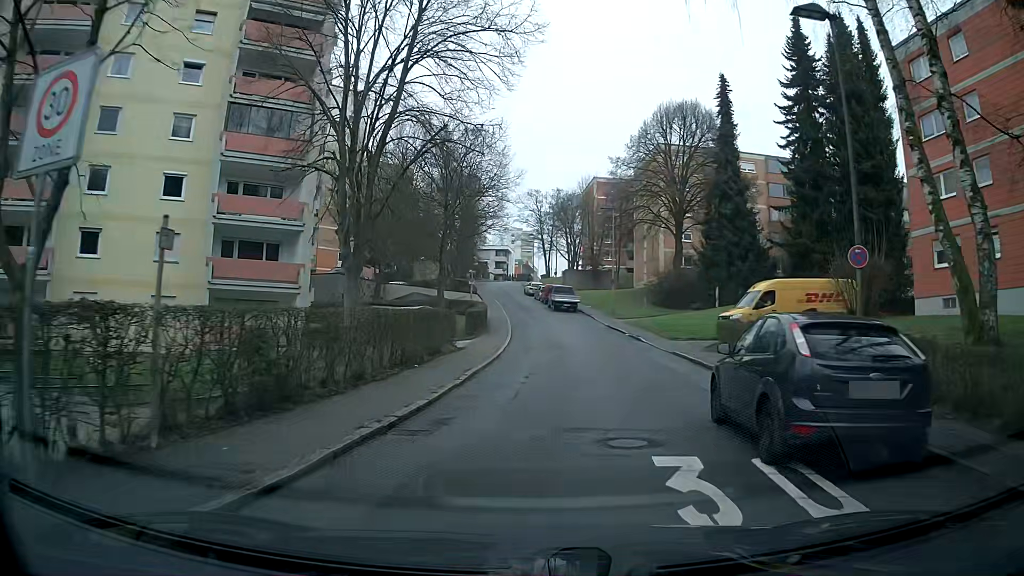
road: residential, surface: asphalt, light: Day
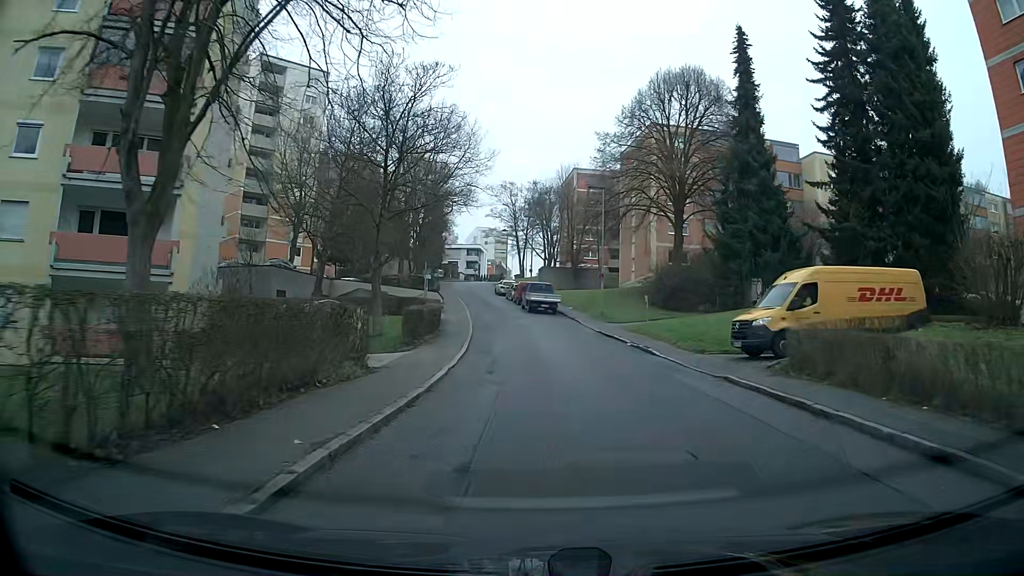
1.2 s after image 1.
(+0.2, +9.5) m; +2°
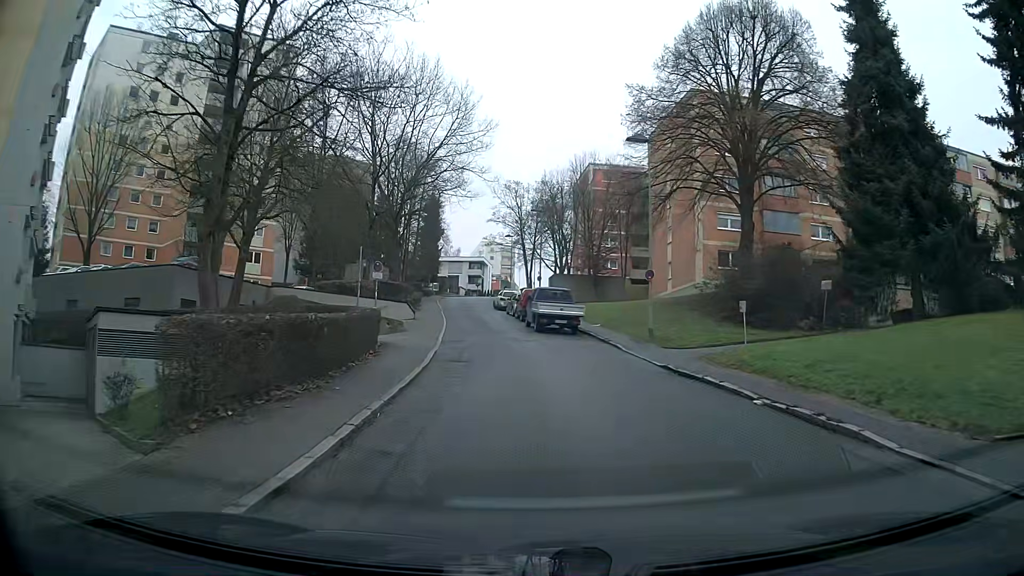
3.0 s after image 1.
(-0.1, +14.6) m; -1°
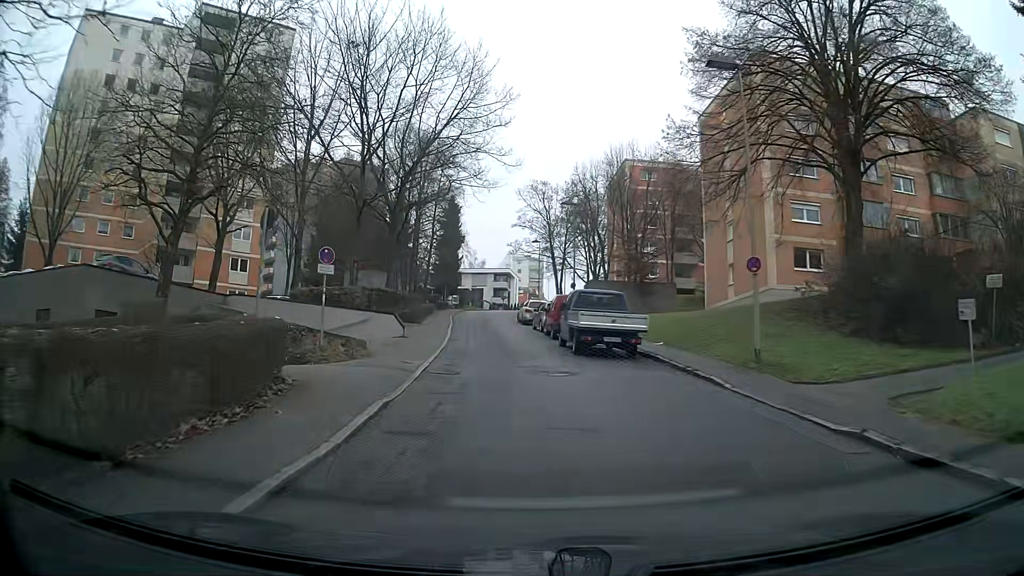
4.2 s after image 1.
(-0.2, +9.5) m; -2°
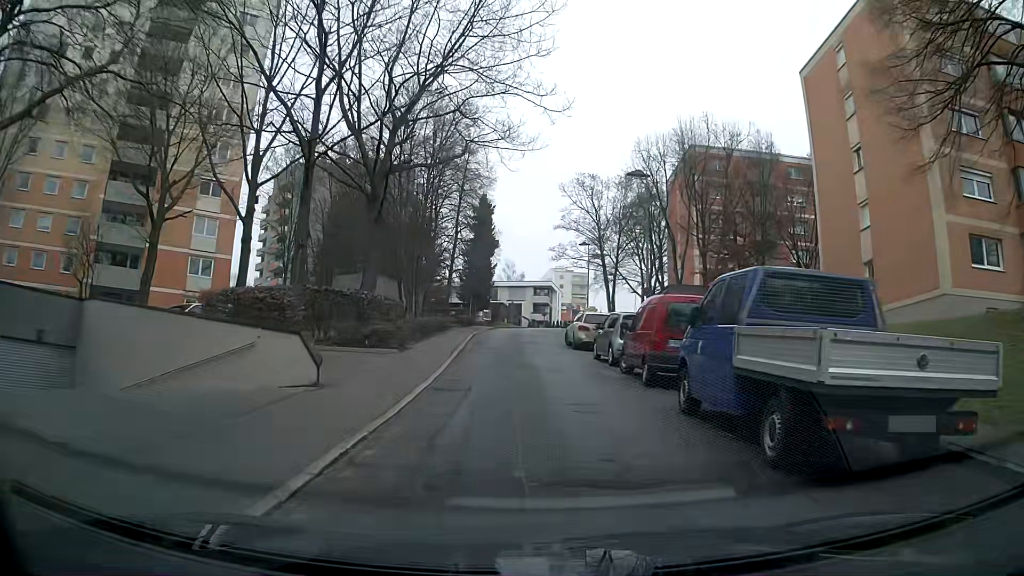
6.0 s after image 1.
(-0.6, +13.8) m; -4°
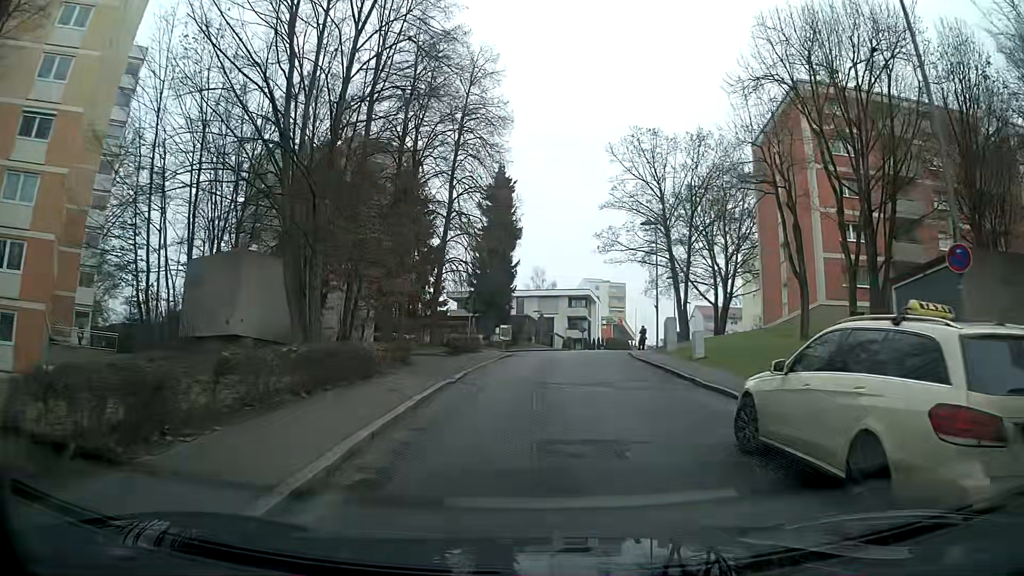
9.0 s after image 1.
(-0.1, +21.4) m; -1°
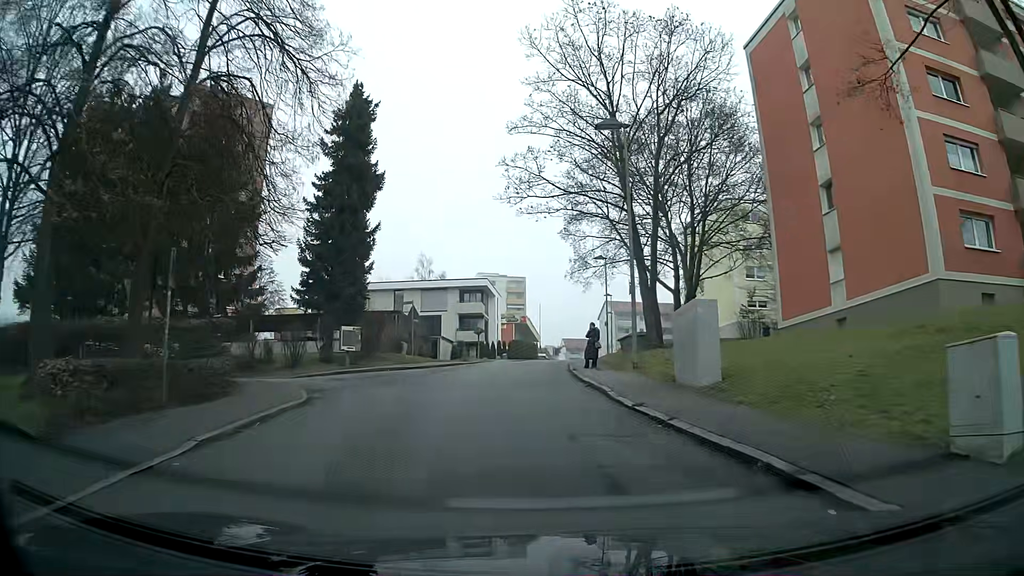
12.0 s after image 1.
(+1.3, +20.3) m; +8°
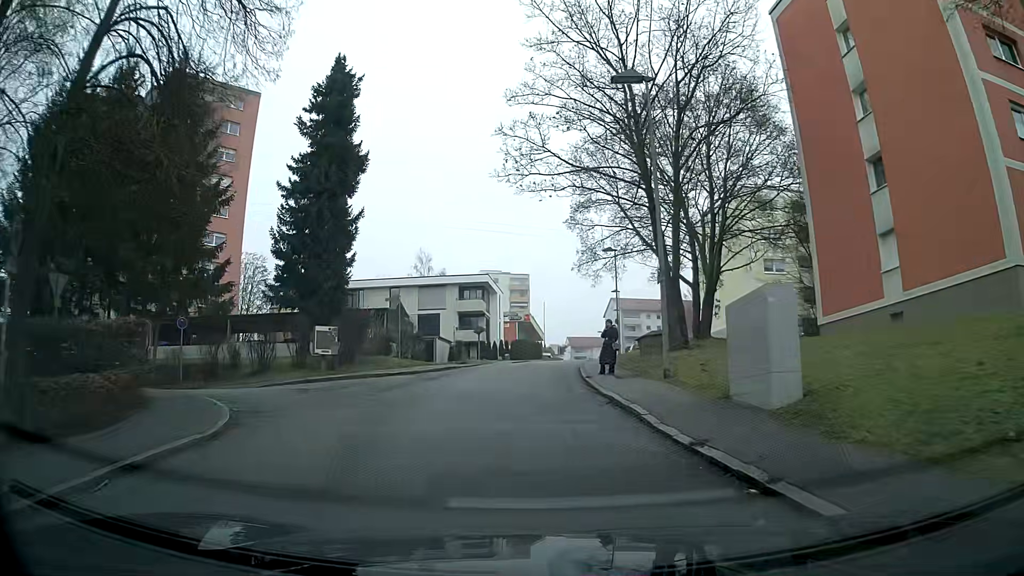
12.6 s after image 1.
(0.0, +4.1) m; -1°
(+1, +10) (+1, +20) (+2, +30) (+3, +40) (+5, +50) (+6, +60) (+8, +69) (+9, +79) (+11, +89) (+12, +99) m
